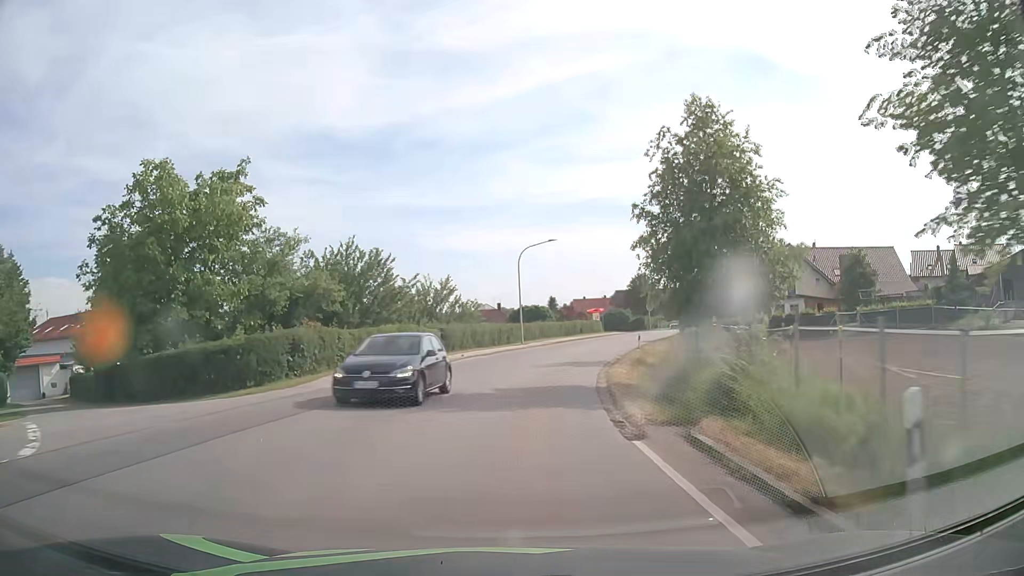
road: tertiary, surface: asphalt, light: Day
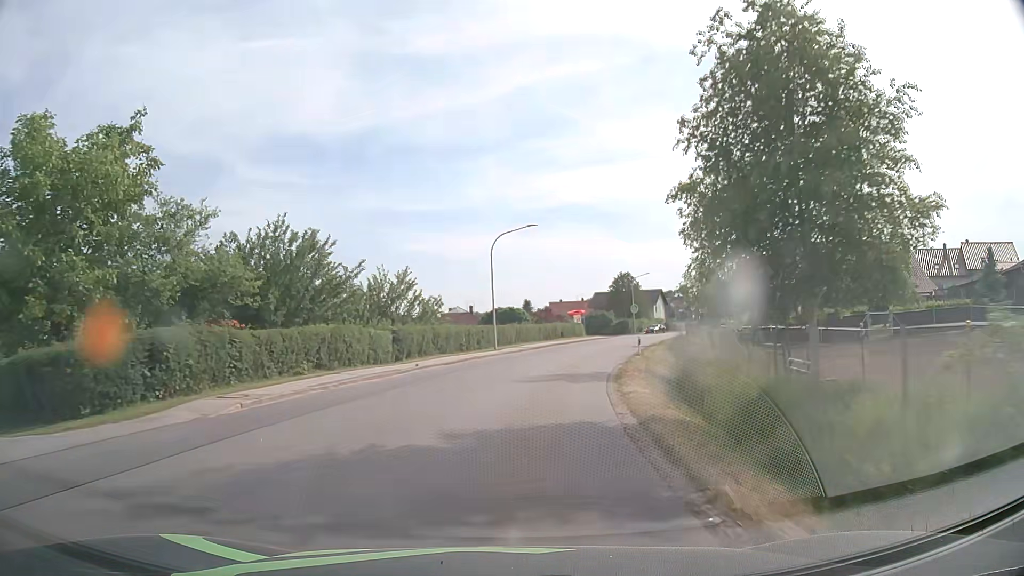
(+0.2, +7.7) m; +2°
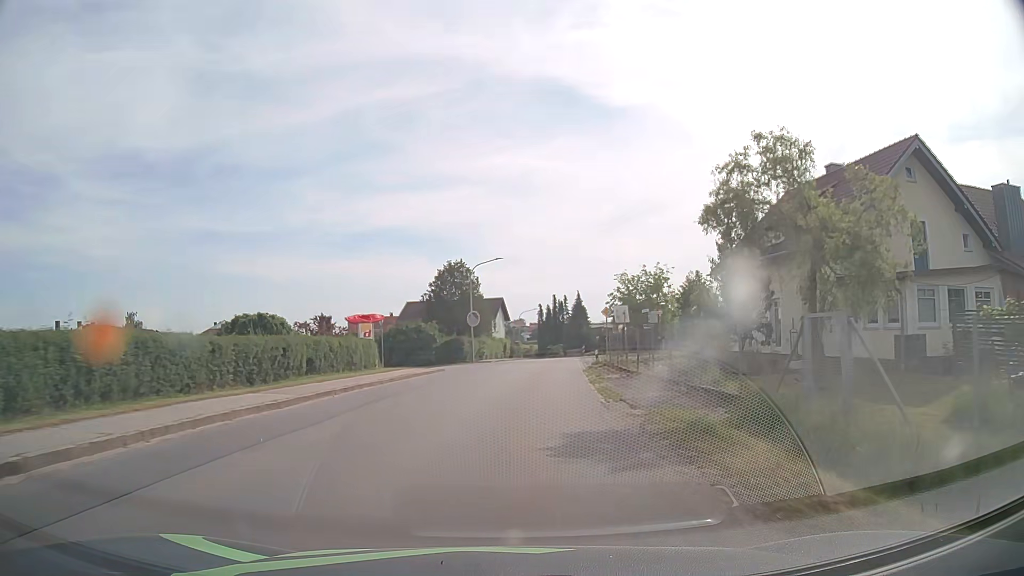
(+5.0, +37.6) m; +16°
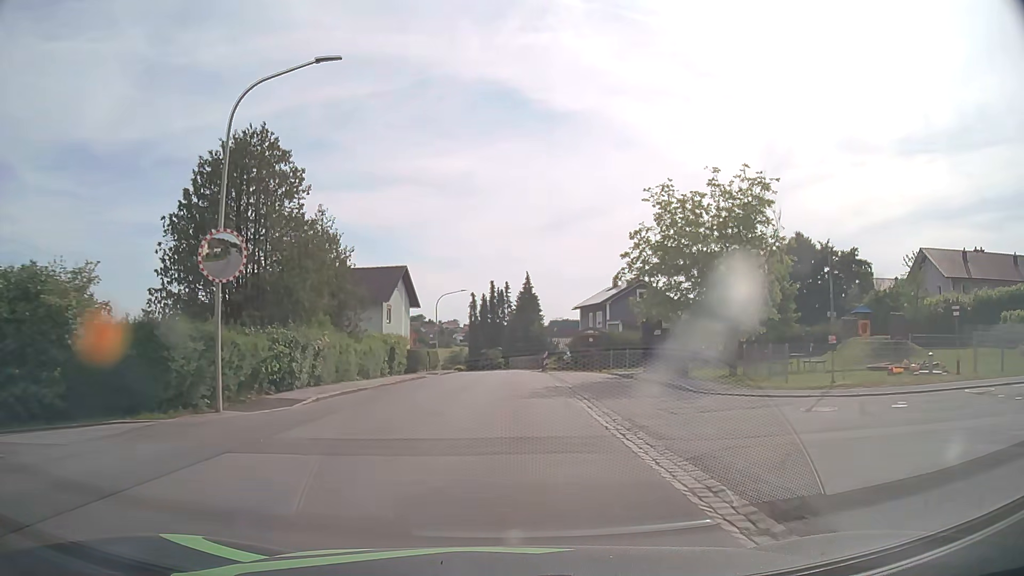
(+2.3, +37.6) m; +6°
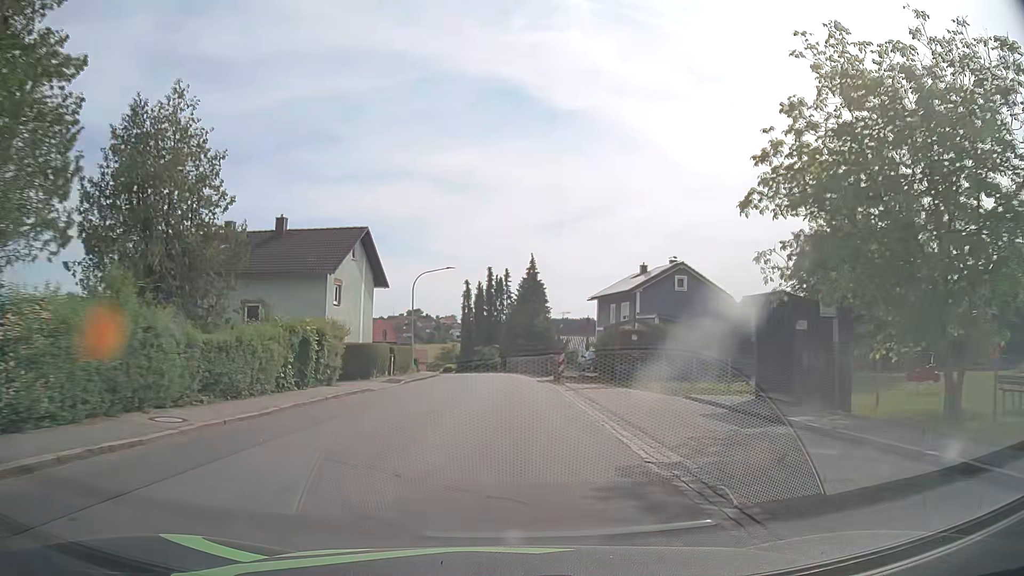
(0.0, +15.2) m; 0°
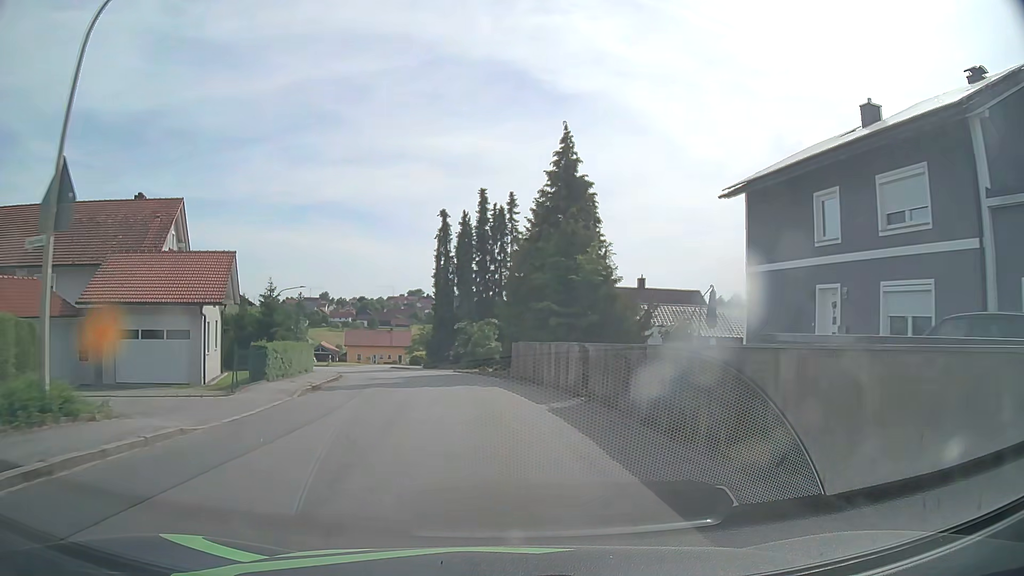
(+0.1, +38.5) m; 0°
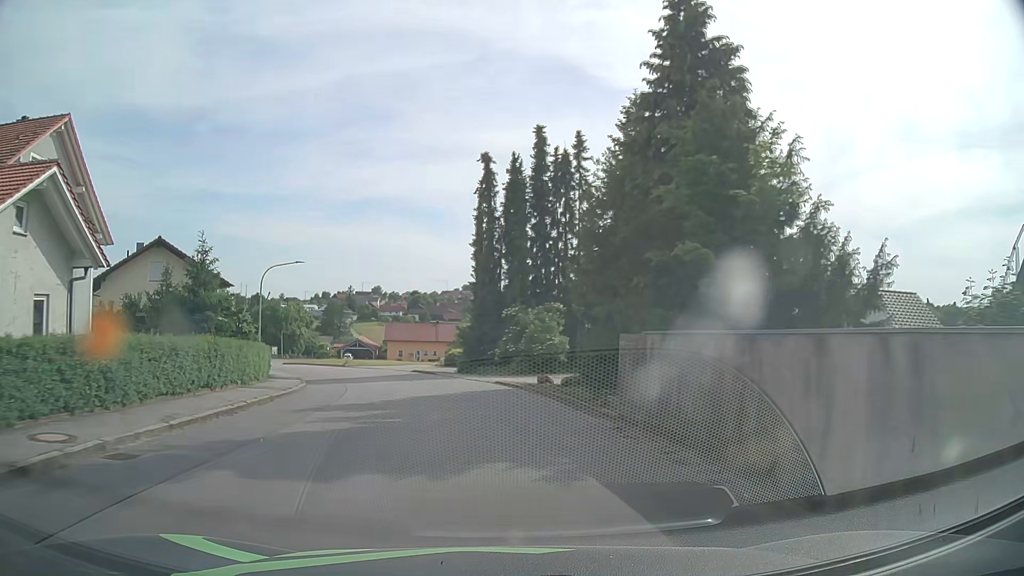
(-0.6, +15.5) m; -5°
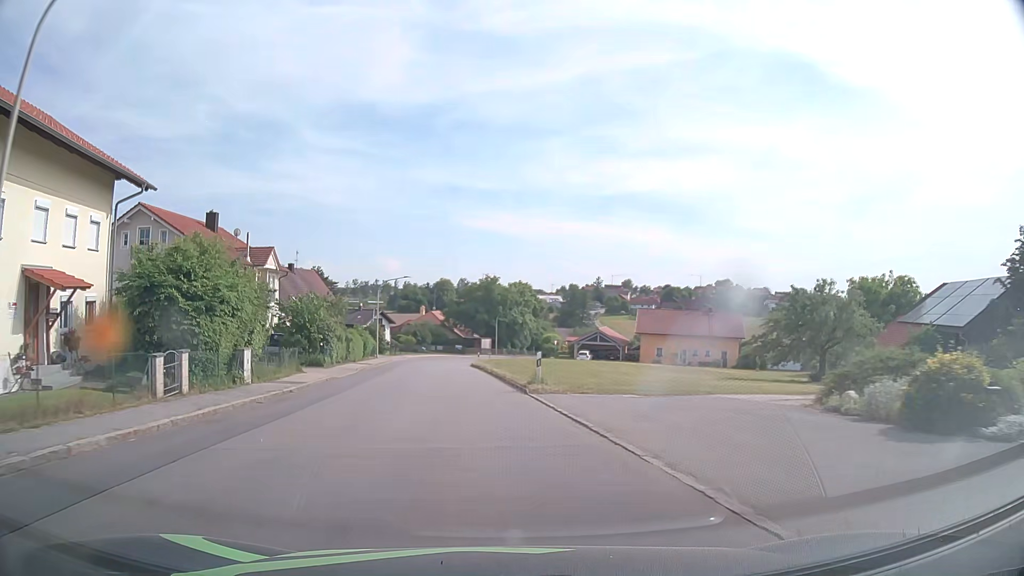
(-6.5, +37.8) m; -22°
(0, +10) (-1, +20) (-2, +30) (-3, +40) (-4, +50) (-5, +60) (-5, +70) (-4, +80) (-2, +90) (+1, +99) m
